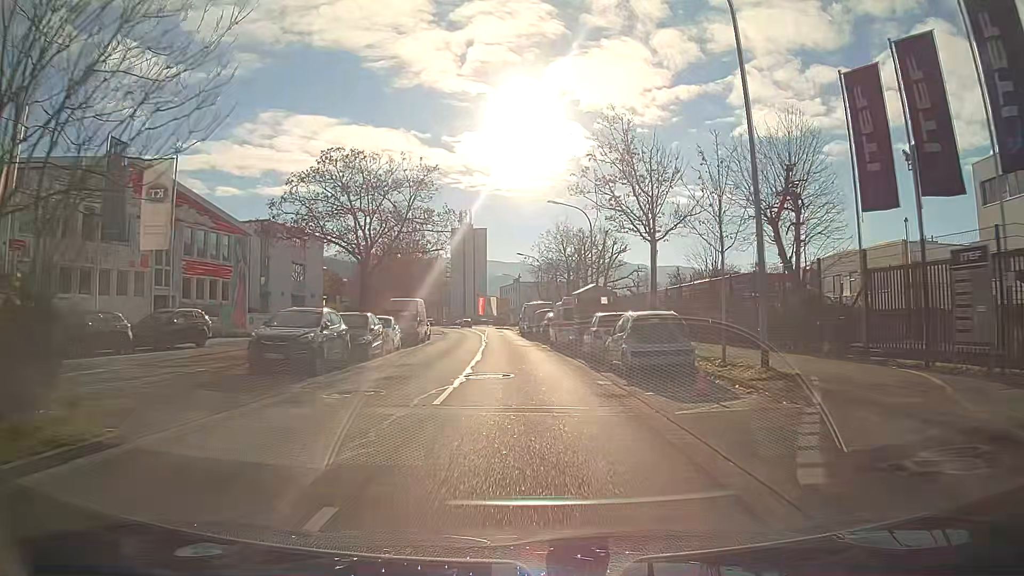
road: secondary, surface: asphalt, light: Day
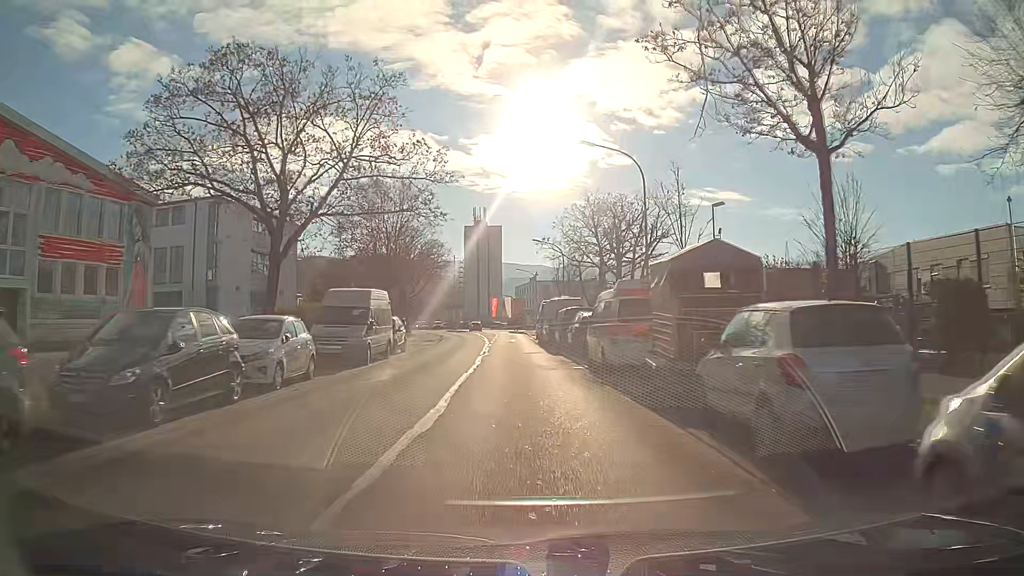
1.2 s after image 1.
(-0.2, +14.2) m; -1°
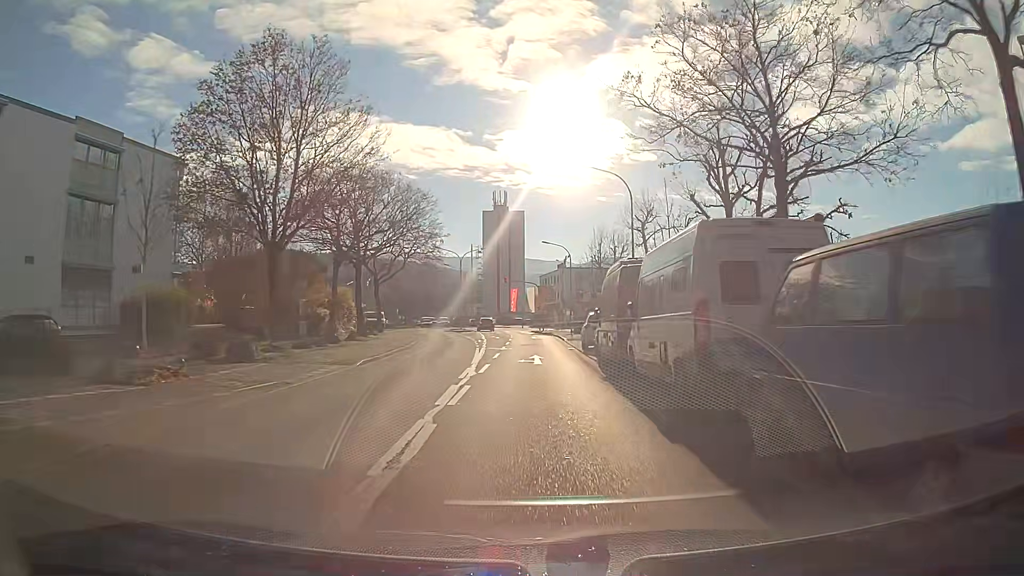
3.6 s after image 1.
(-0.5, +27.2) m; -1°
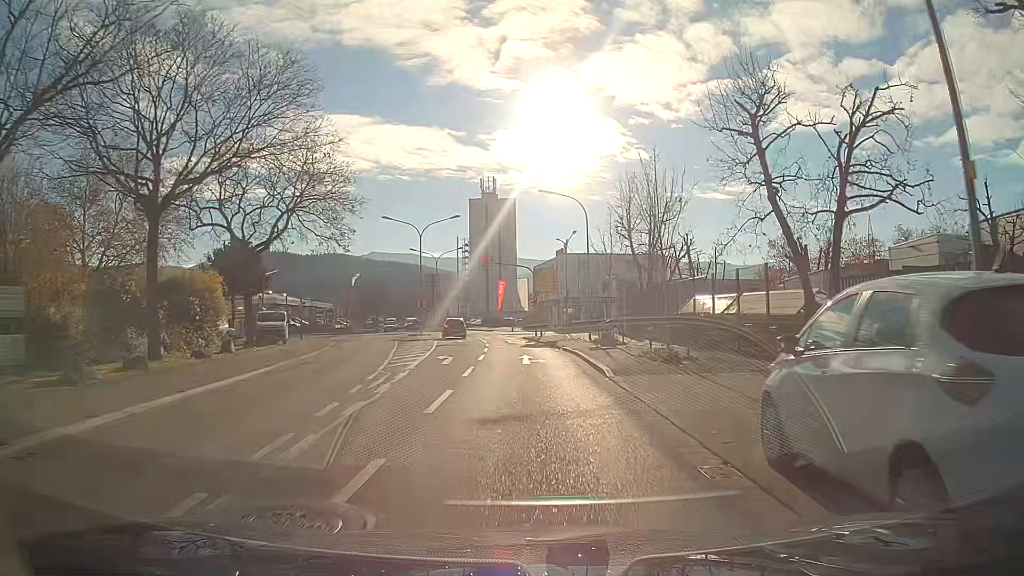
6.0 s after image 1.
(0.0, +24.7) m; 0°
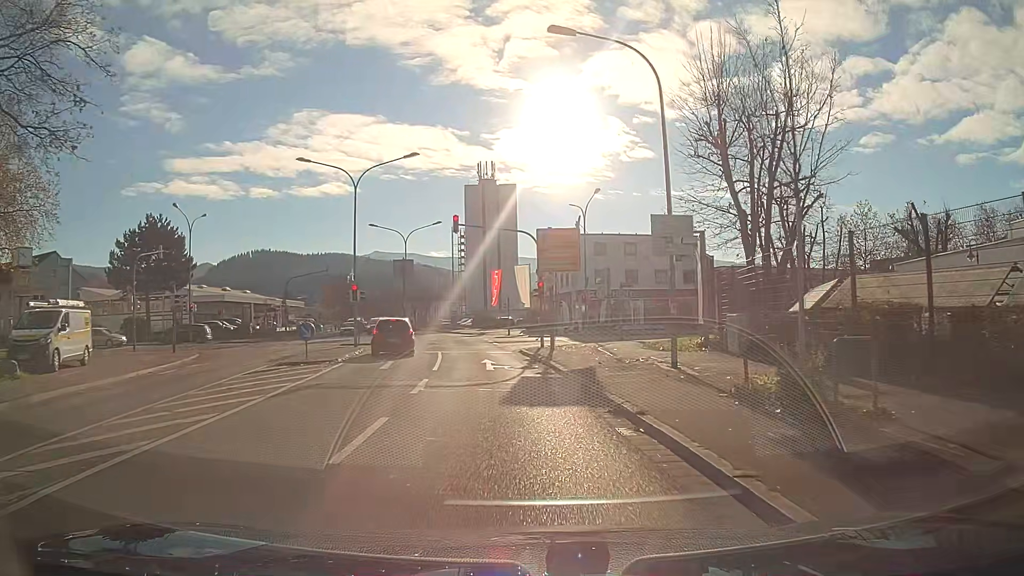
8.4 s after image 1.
(0.0, +21.3) m; -1°
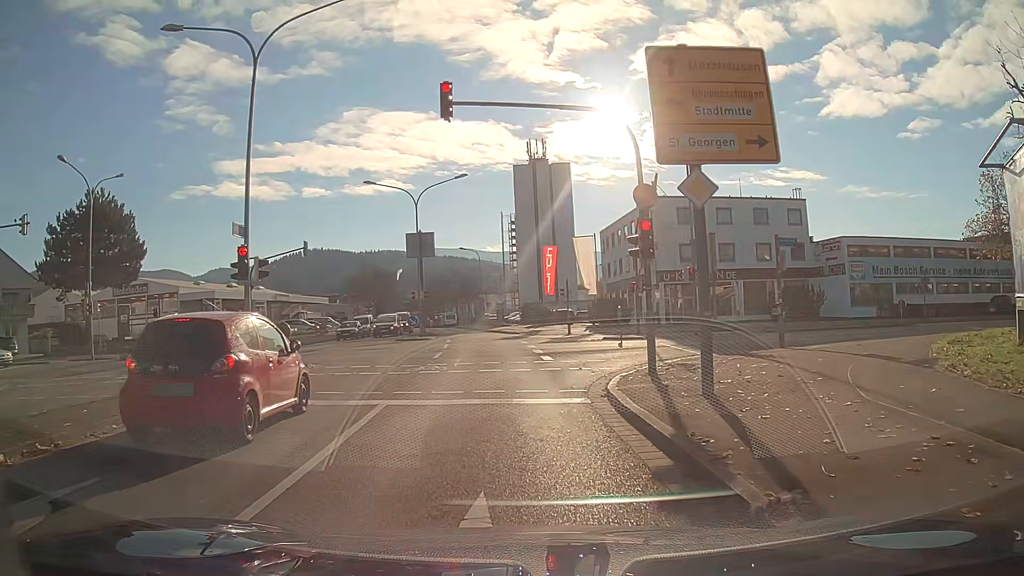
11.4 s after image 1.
(-0.6, +17.8) m; -5°
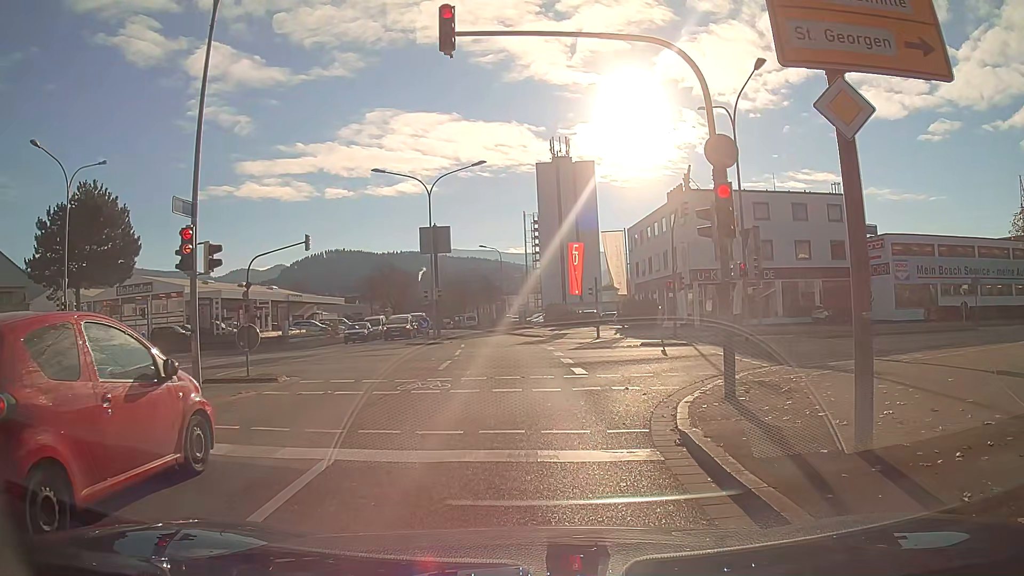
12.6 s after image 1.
(-0.1, +3.7) m; -3°
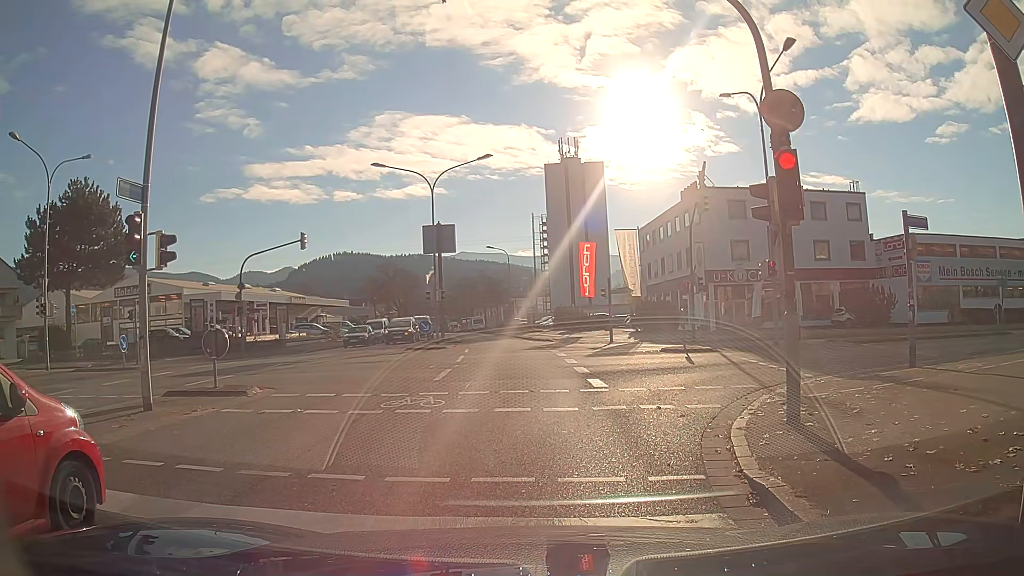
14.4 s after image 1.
(0.0, +2.0) m; 0°
(0, +10) (0, +20) (0, +30) (-1, +40) (-3, +50) (-4, +60) (-5, +70) (-6, +80) (-8, +90) (-9, +99) m
